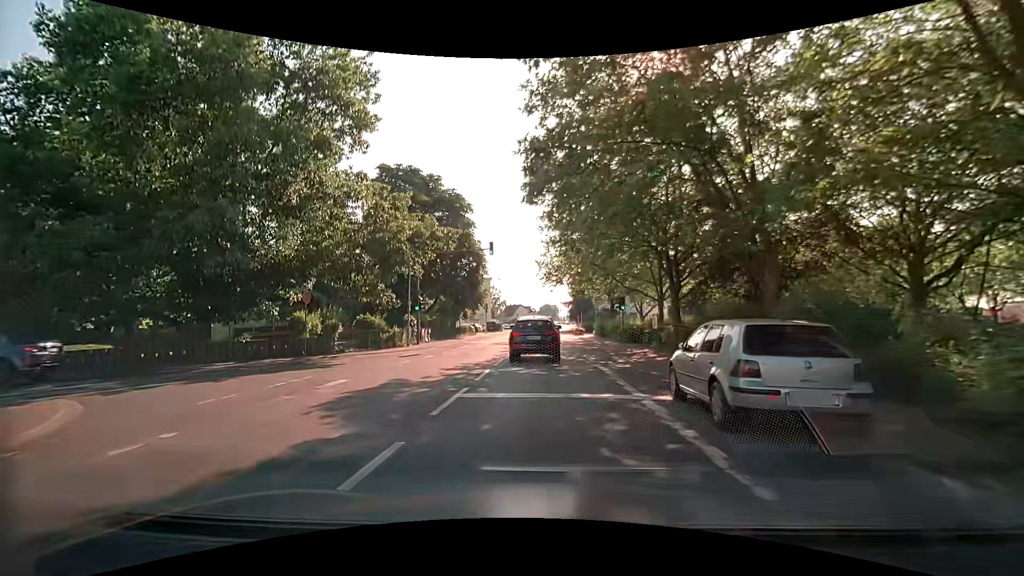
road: secondary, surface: asphalt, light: Day
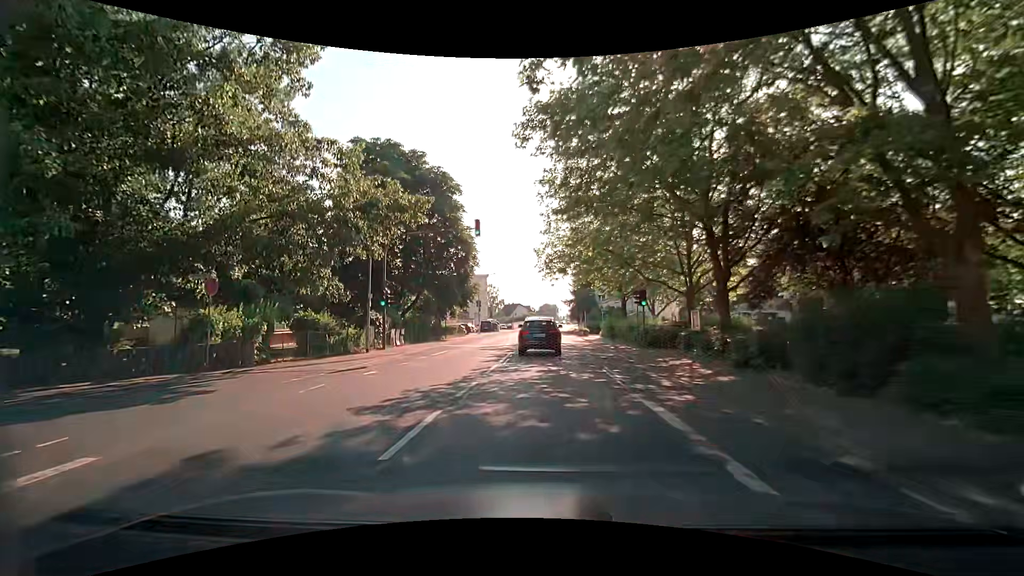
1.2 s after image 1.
(0.0, +7.3) m; 0°
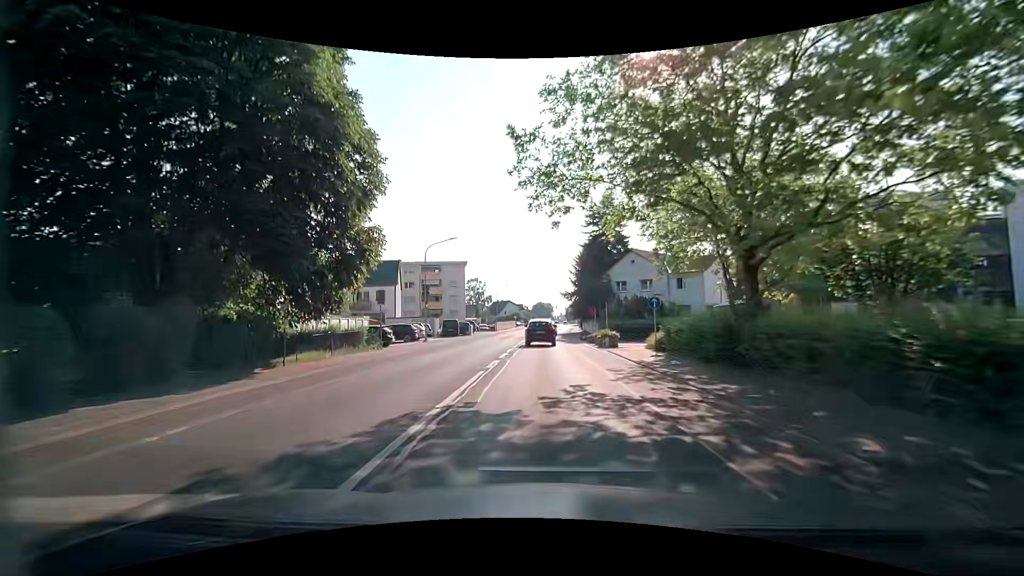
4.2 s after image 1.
(+0.4, +26.6) m; +2°
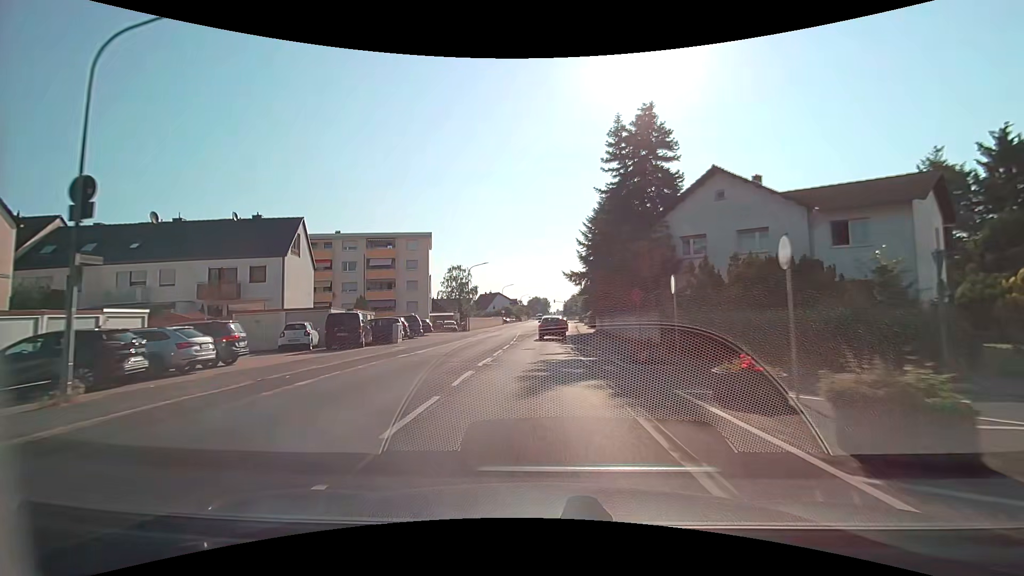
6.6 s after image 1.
(-0.3, +28.0) m; 0°
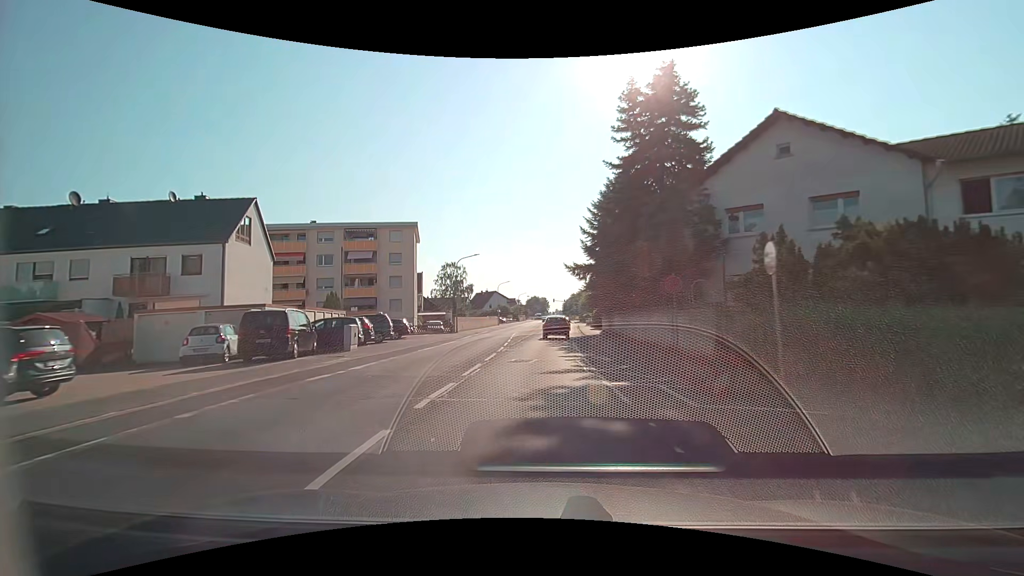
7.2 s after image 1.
(0.0, +7.1) m; 0°
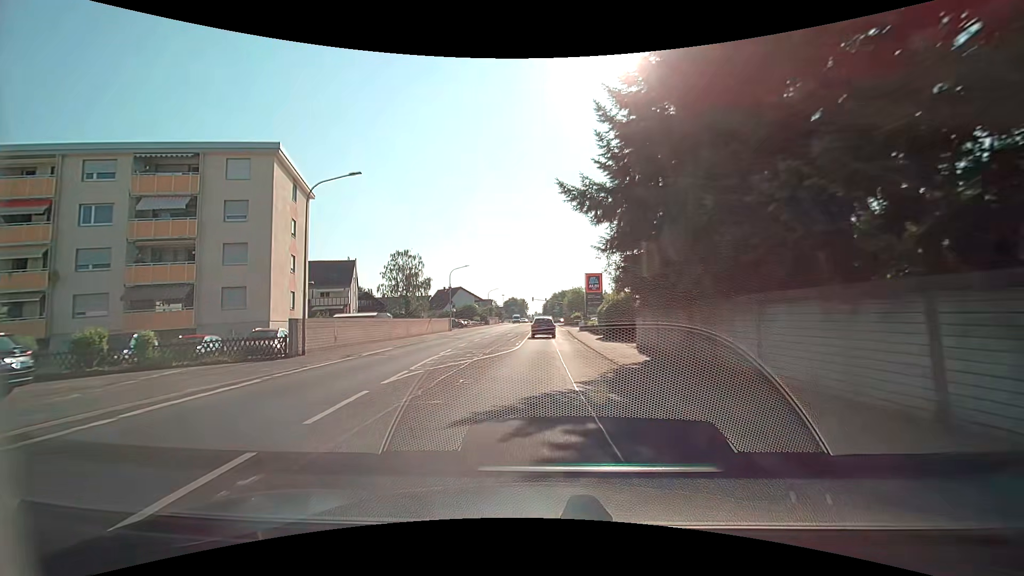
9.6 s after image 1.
(+0.7, +28.1) m; +2°
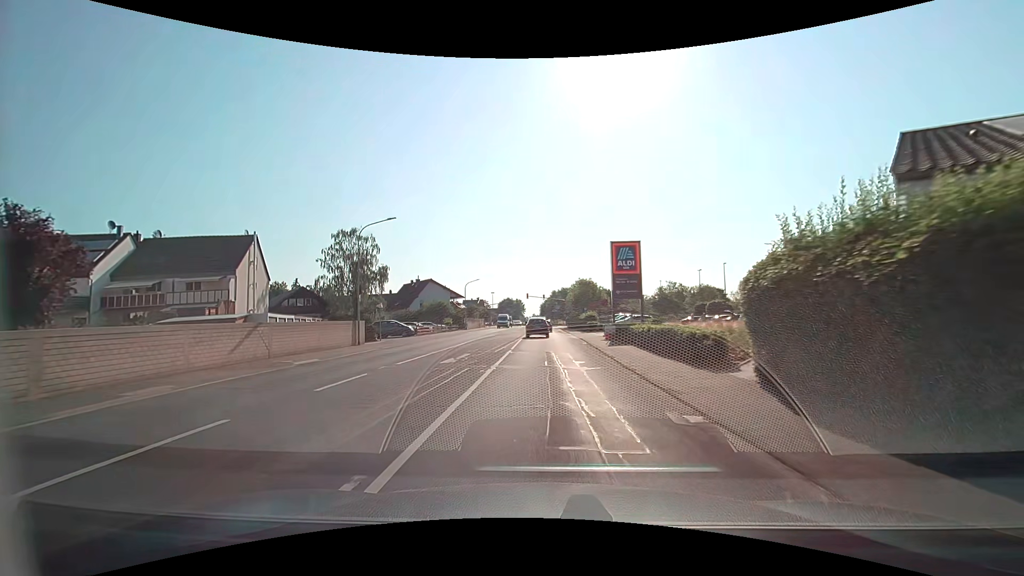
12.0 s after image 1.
(+0.2, +28.5) m; 0°
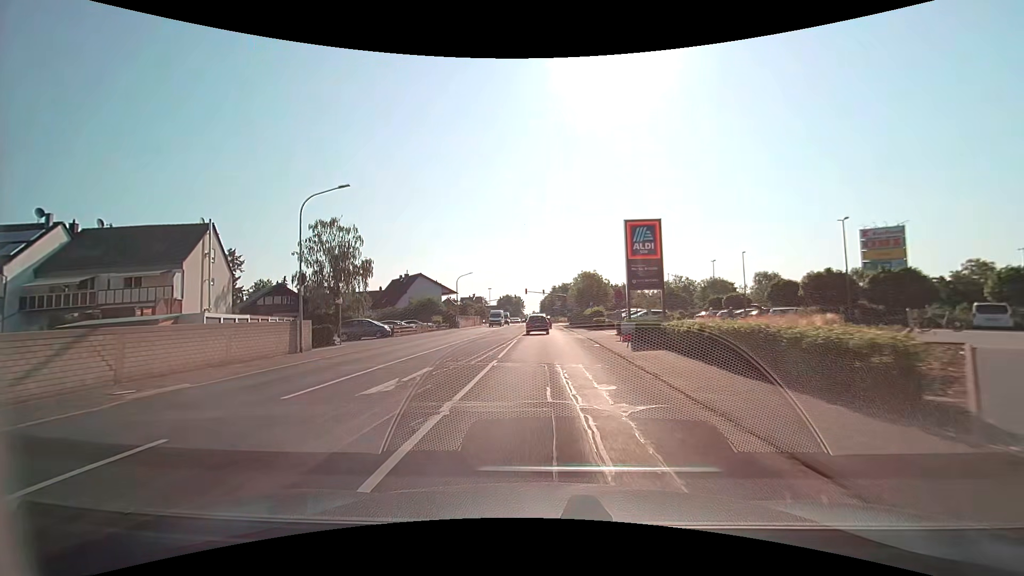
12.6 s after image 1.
(+0.1, +7.2) m; +1°
(0, +10) (0, +20) (0, +30) (0, +40) (0, +50) (0, +60) (0, +70) (-1, +80) (-1, +90) (-1, +100) m
